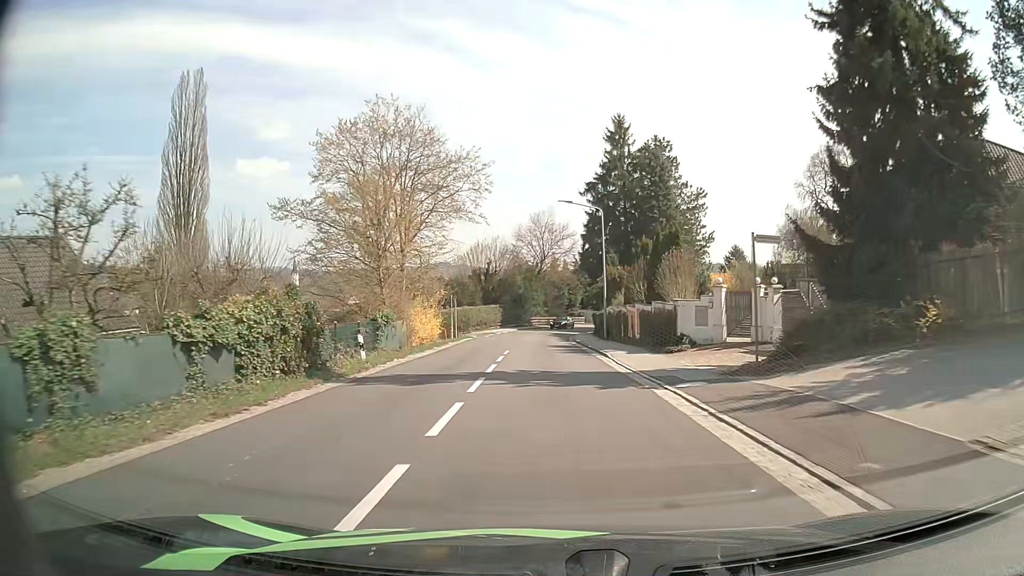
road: tertiary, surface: asphalt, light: Day
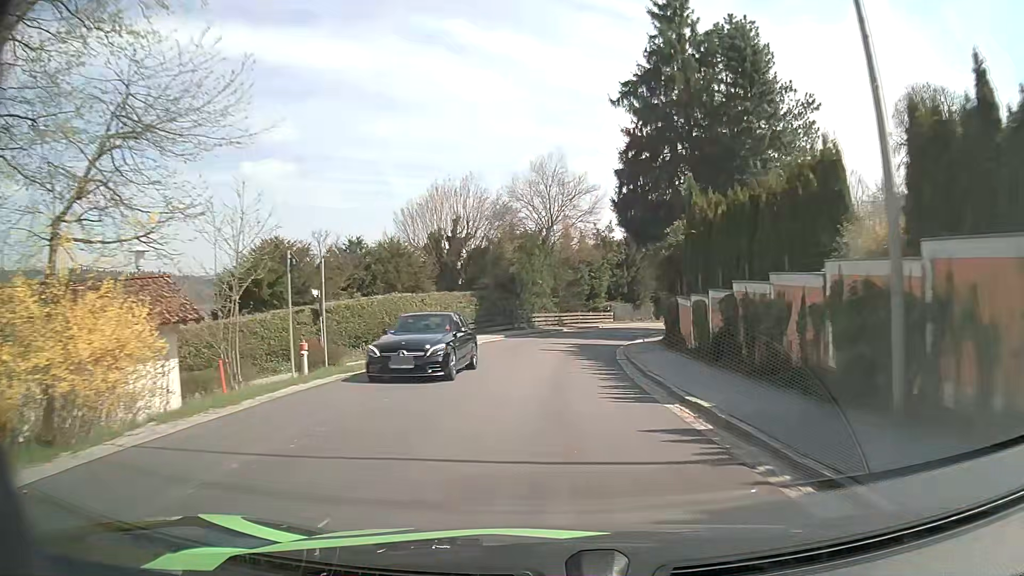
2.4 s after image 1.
(-0.4, +30.8) m; -1°
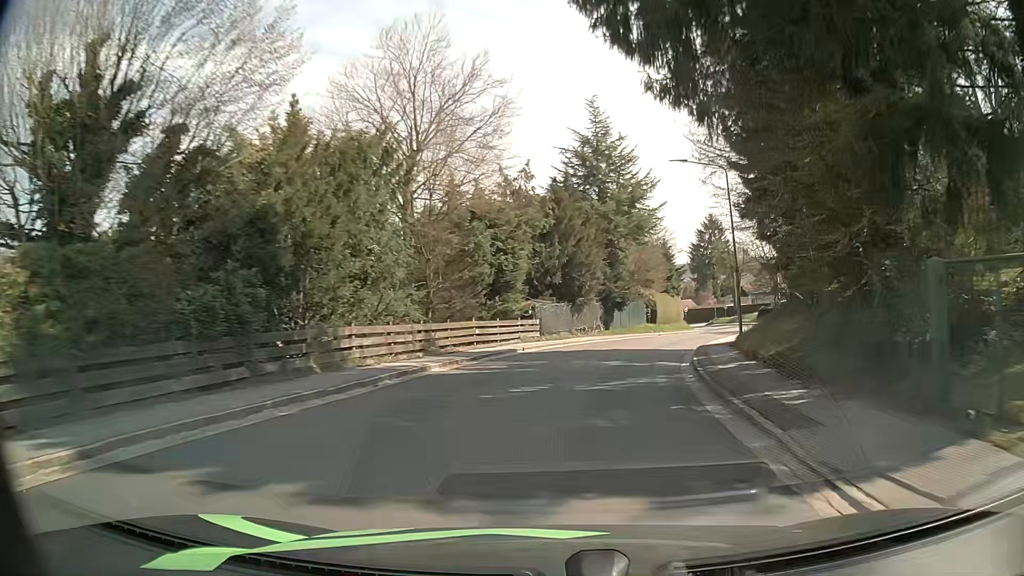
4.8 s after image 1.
(+1.4, +30.0) m; +8°
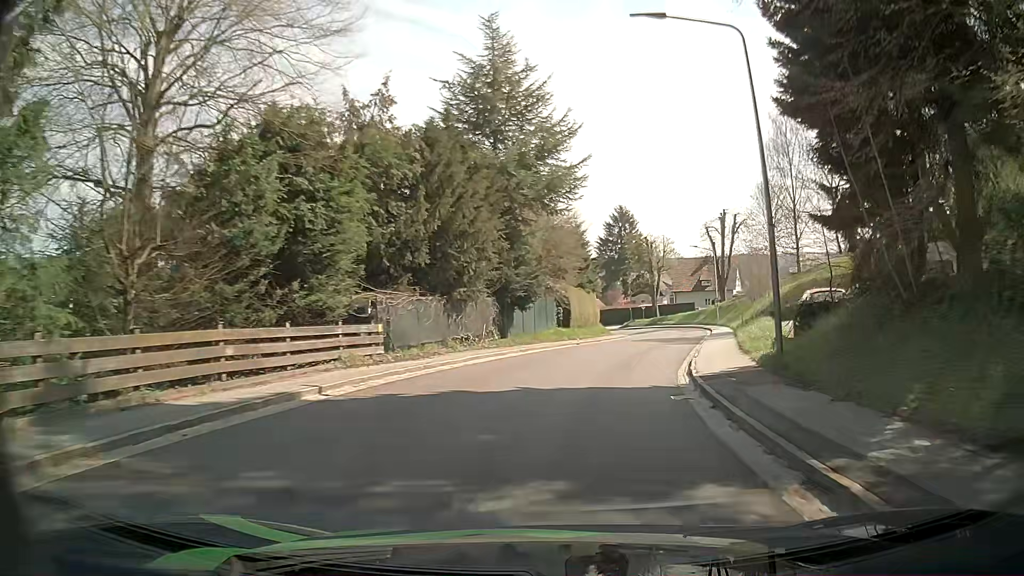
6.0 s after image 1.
(+1.0, +14.6) m; +9°
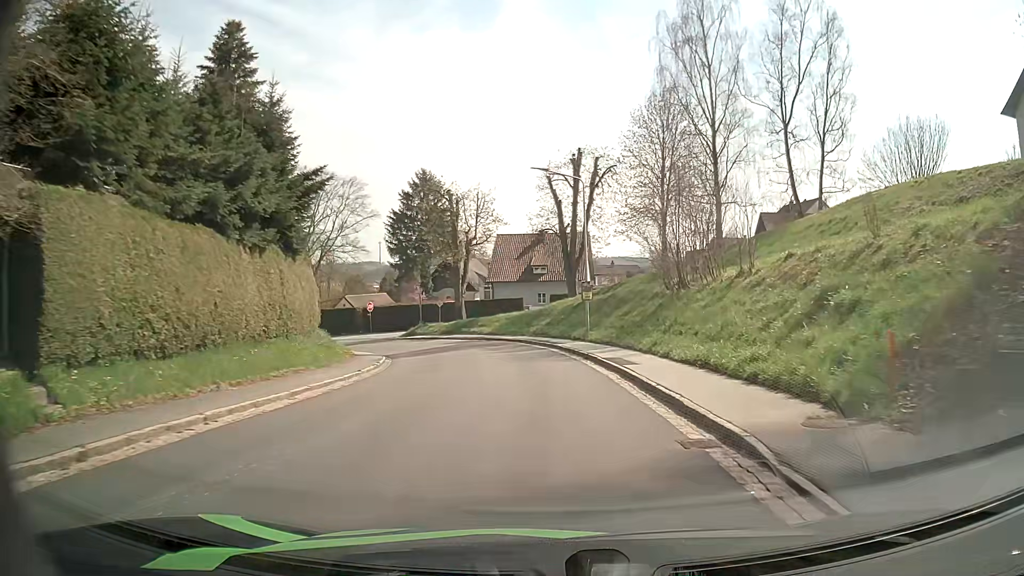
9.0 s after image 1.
(+5.8, +34.9) m; +15°
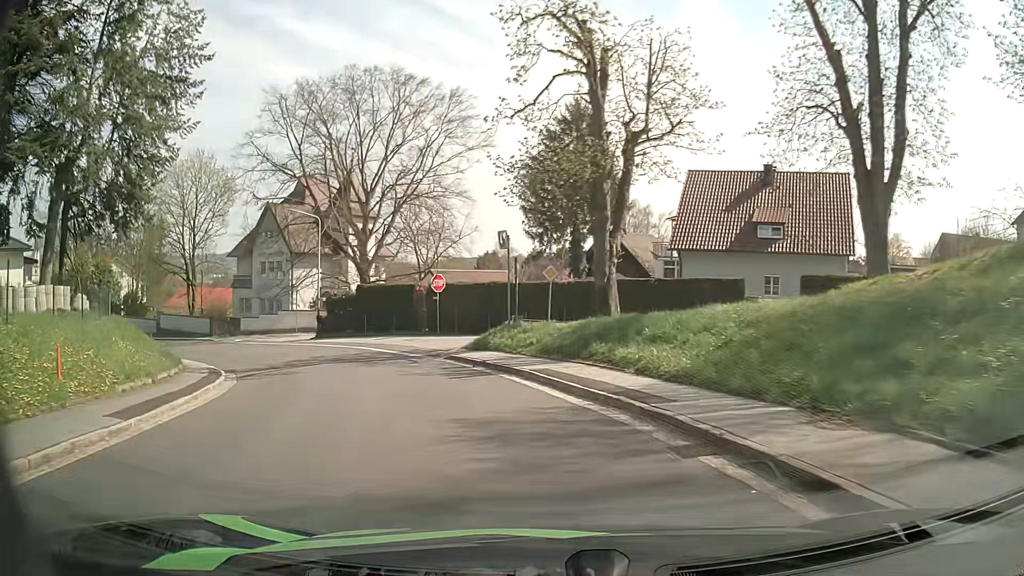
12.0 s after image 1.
(-2.2, +33.2) m; -14°
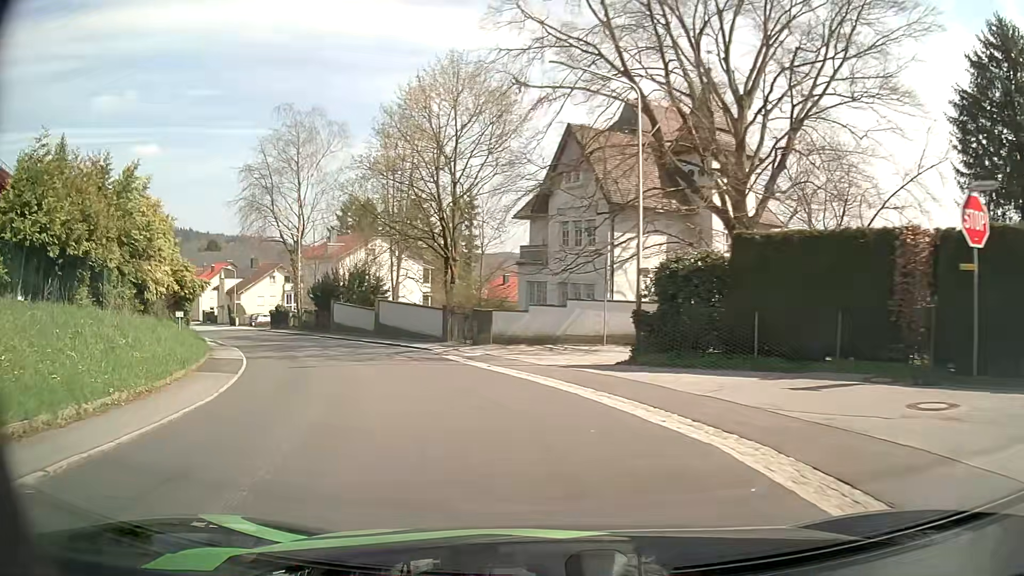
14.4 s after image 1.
(-6.1, +23.1) m; -31°
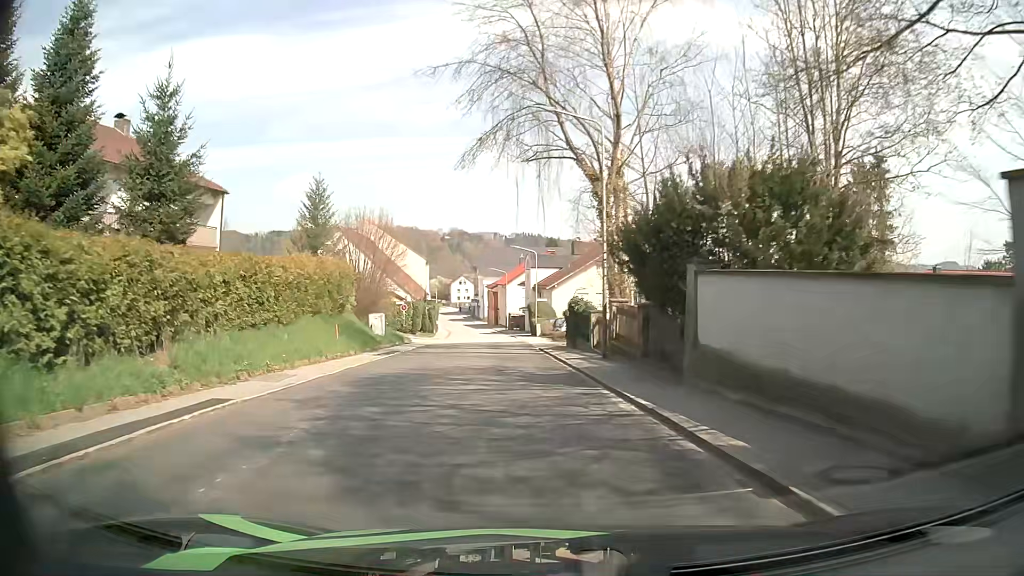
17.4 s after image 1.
(-8.9, +30.1) m; -30°
(0, +10) (-1, +20) (-2, +30) (-3, +40) (-4, +50) (-5, +60) (-7, +70) (-8, +80) (-10, +89) (-11, +99) m
